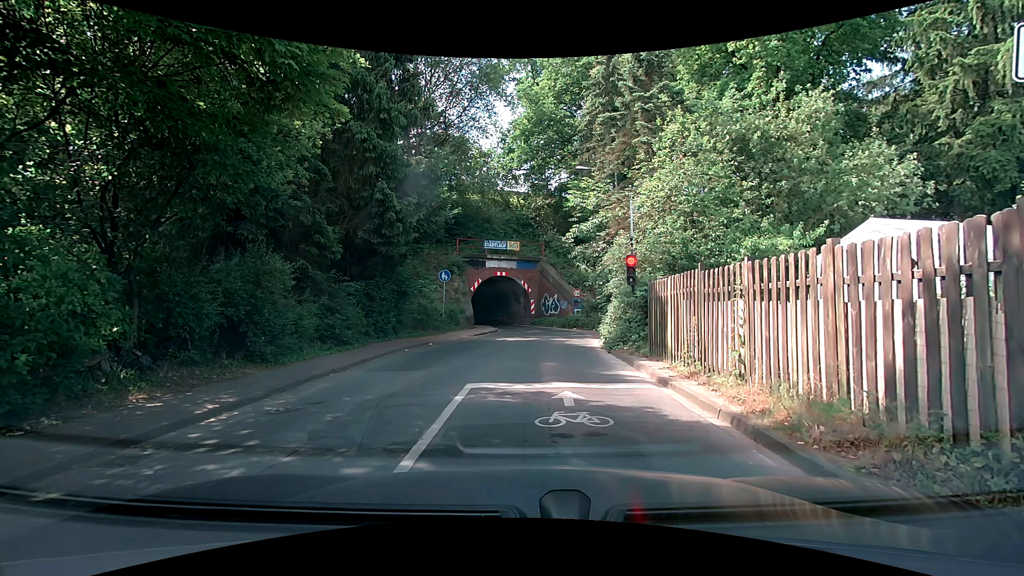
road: tertiary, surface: asphalt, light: Day
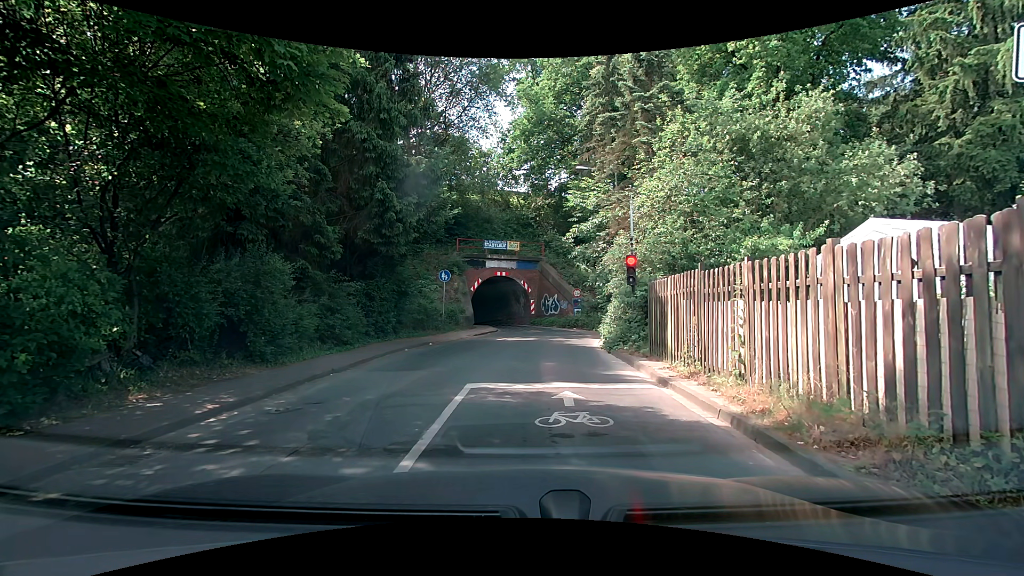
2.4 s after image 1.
(0.0, 0.0) m; 0°
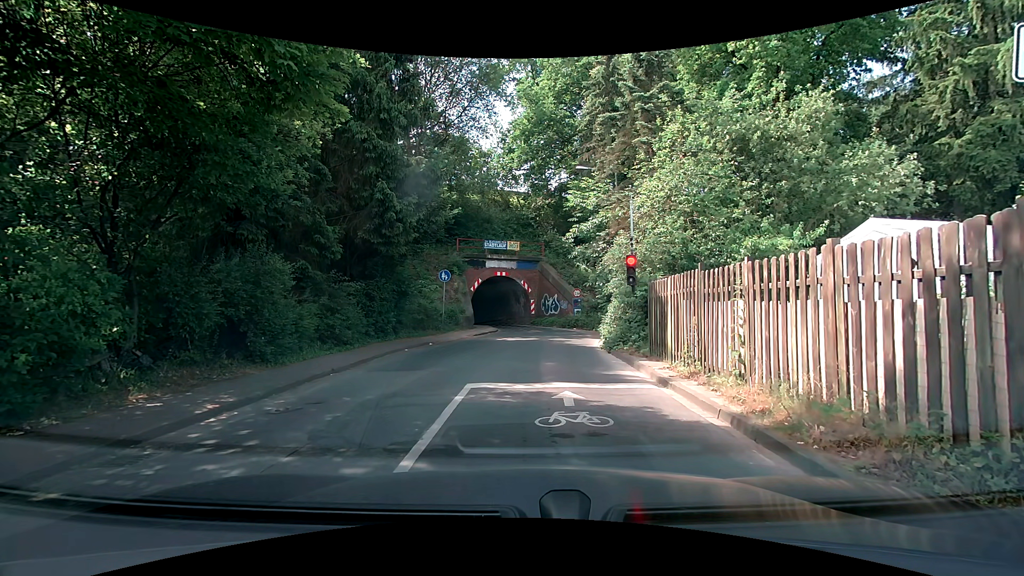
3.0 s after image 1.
(0.0, 0.0) m; 0°
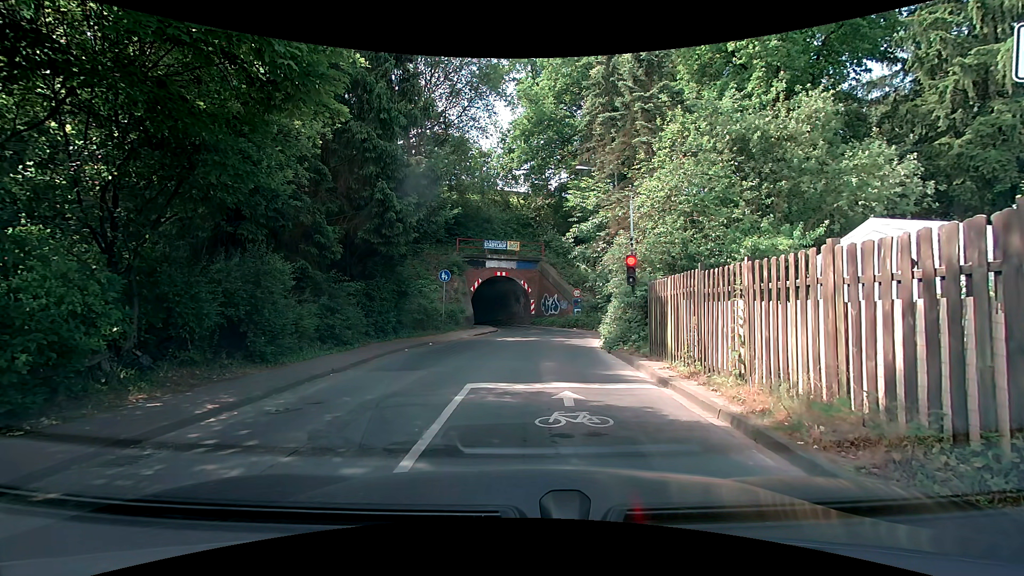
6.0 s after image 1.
(0.0, 0.0) m; 0°
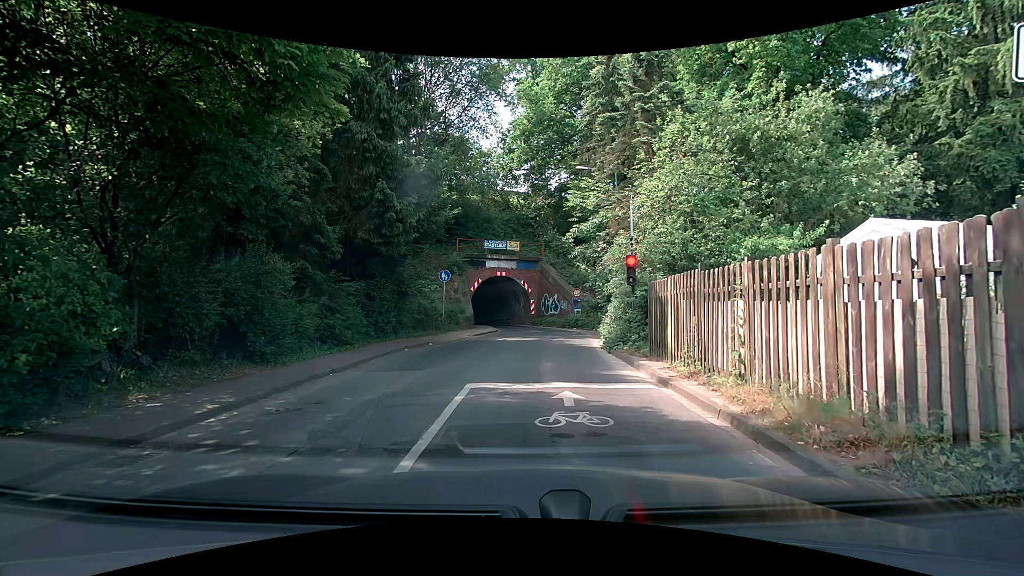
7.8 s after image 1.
(0.0, 0.0) m; 0°
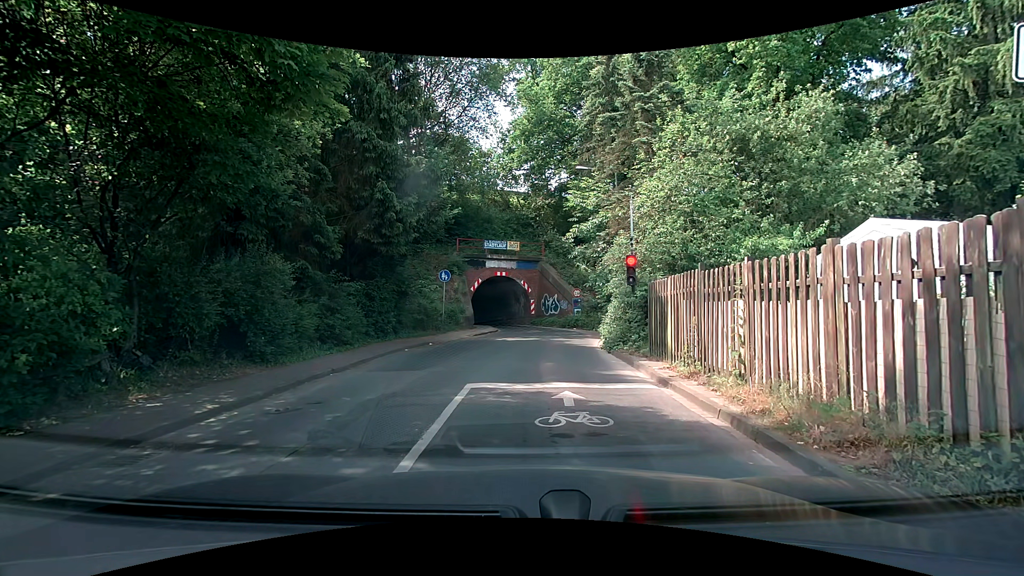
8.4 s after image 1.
(0.0, 0.0) m; 0°
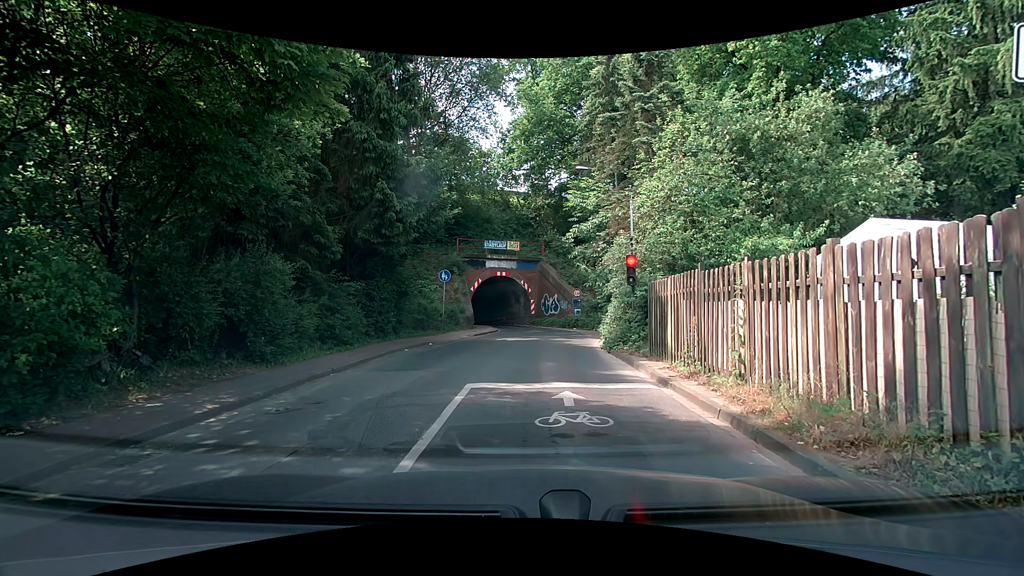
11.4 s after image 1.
(0.0, 0.0) m; 0°
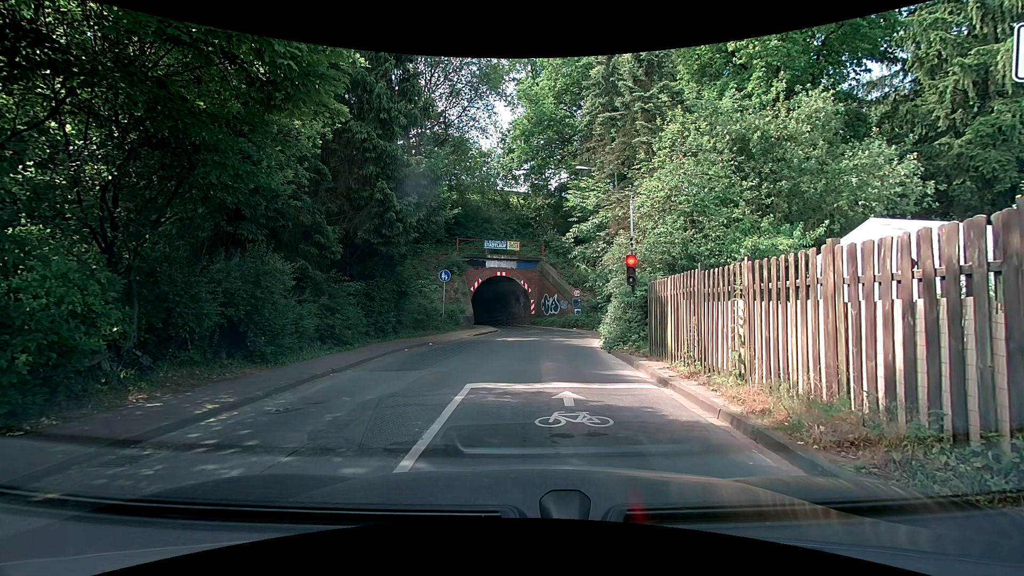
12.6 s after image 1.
(0.0, 0.0) m; 0°
